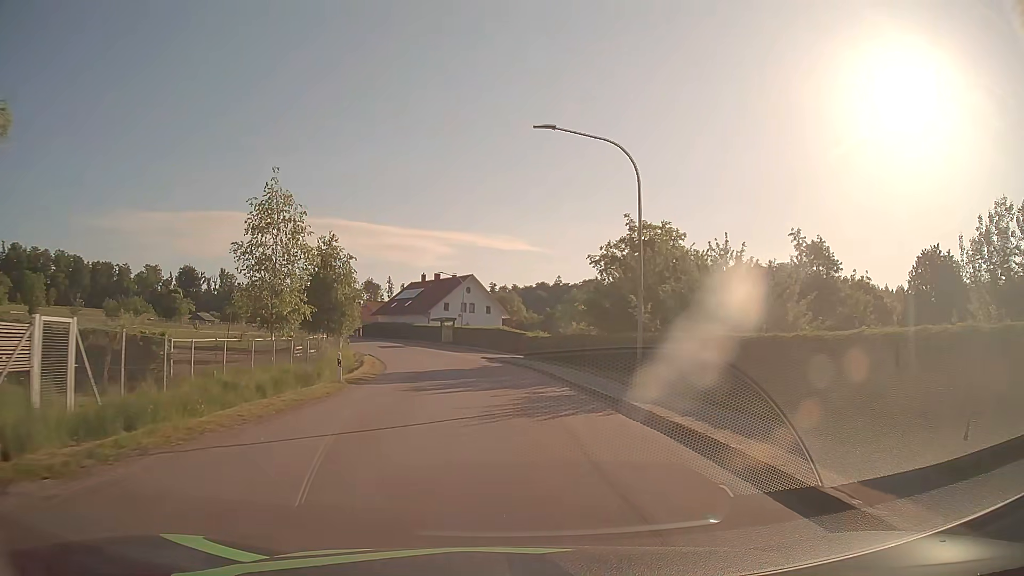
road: tertiary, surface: asphalt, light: Day
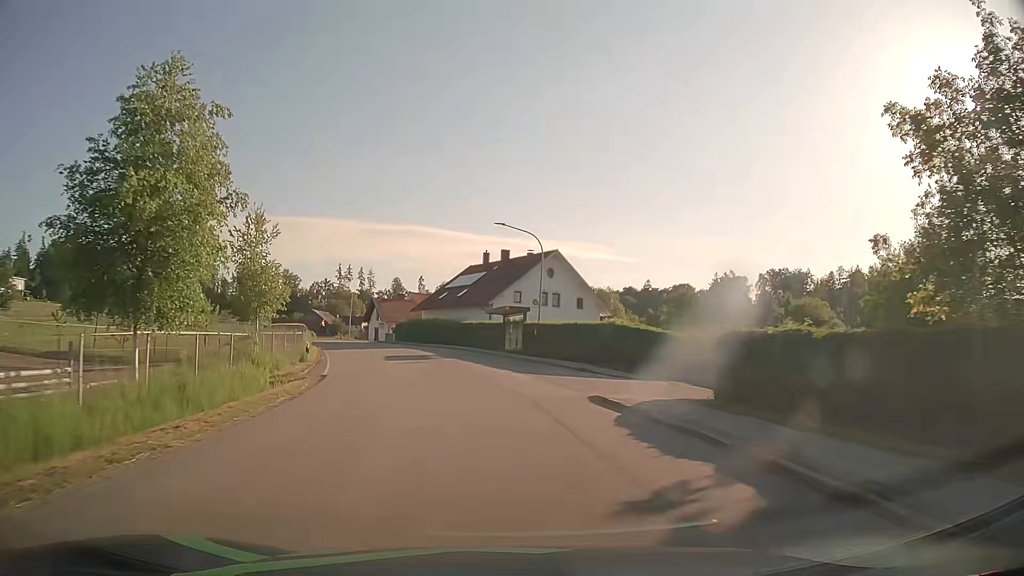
(-1.5, +30.8) m; -7°
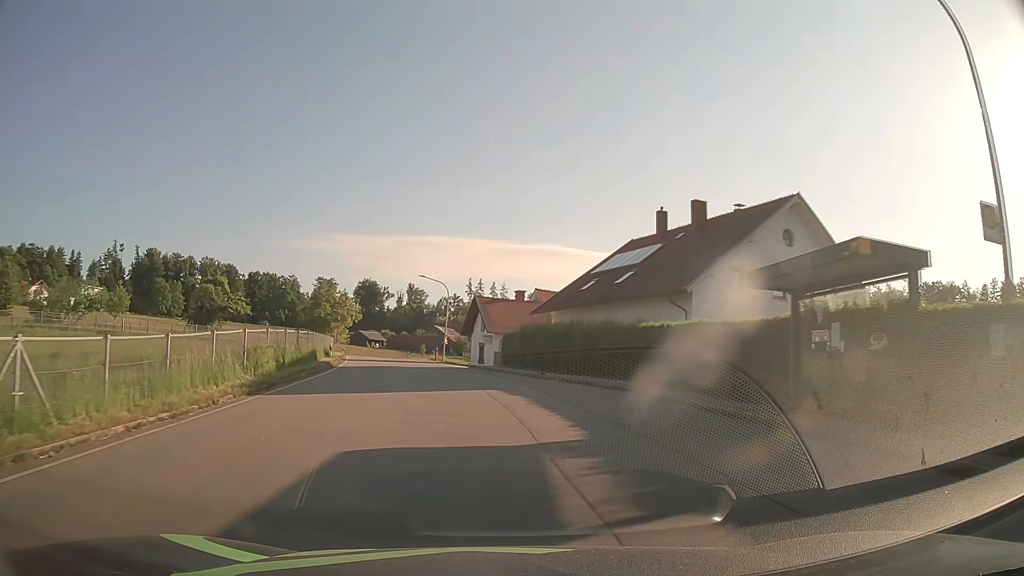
(-3.0, +30.1) m; -12°
(0, +10) (-1, +20) (-3, +30) (-5, +40) (-7, +49) (-9, +59) (-11, +69) (-14, +79) (-16, +88) (-18, +98) m
